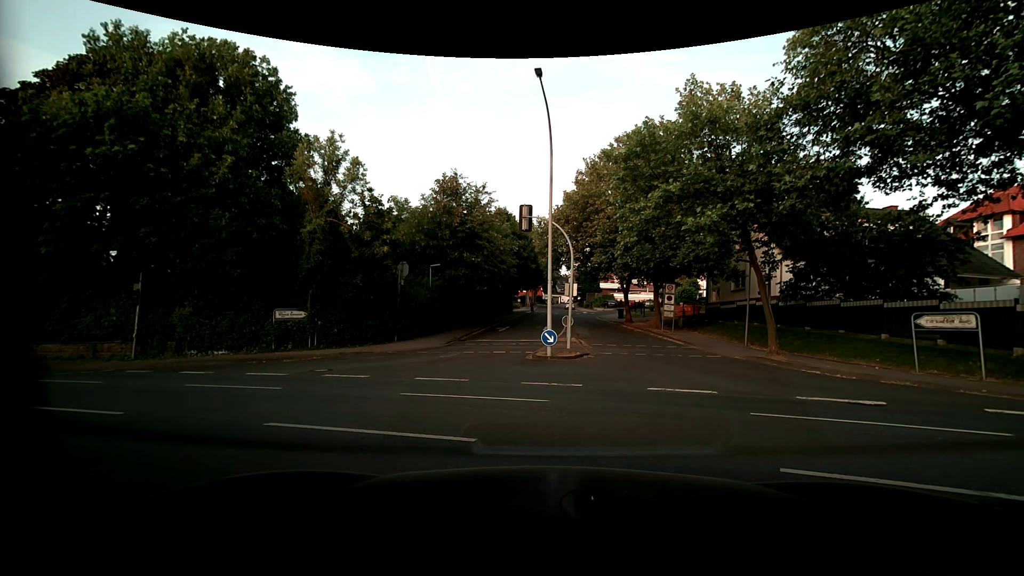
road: residential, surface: asphalt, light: Day
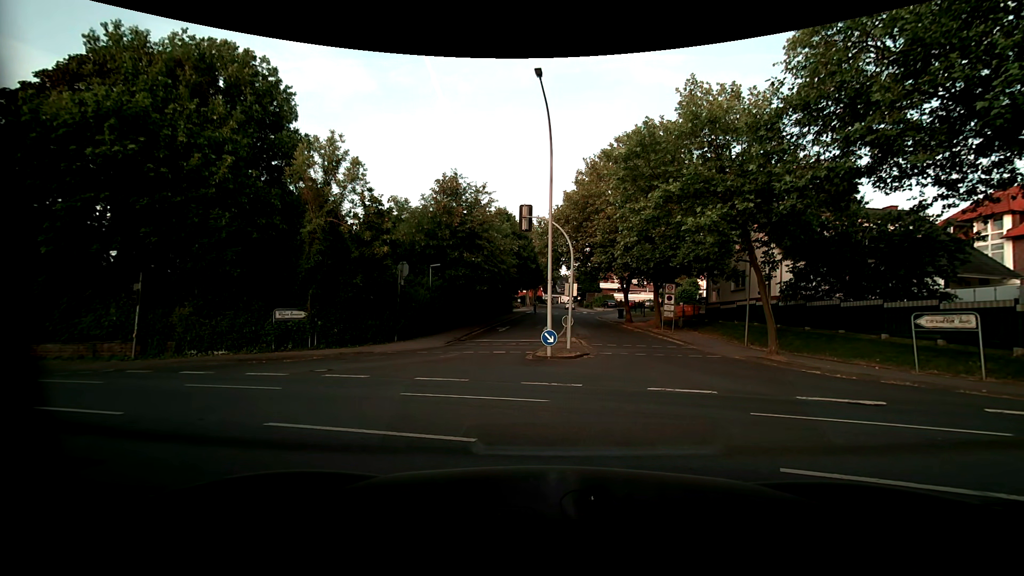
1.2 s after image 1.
(0.0, 0.0) m; 0°
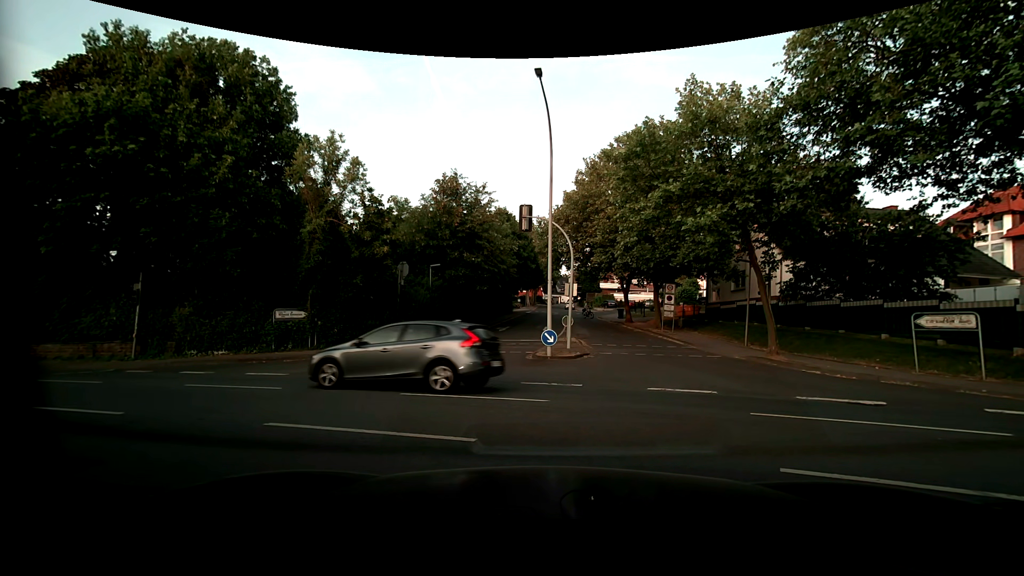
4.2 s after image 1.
(0.0, 0.0) m; 0°
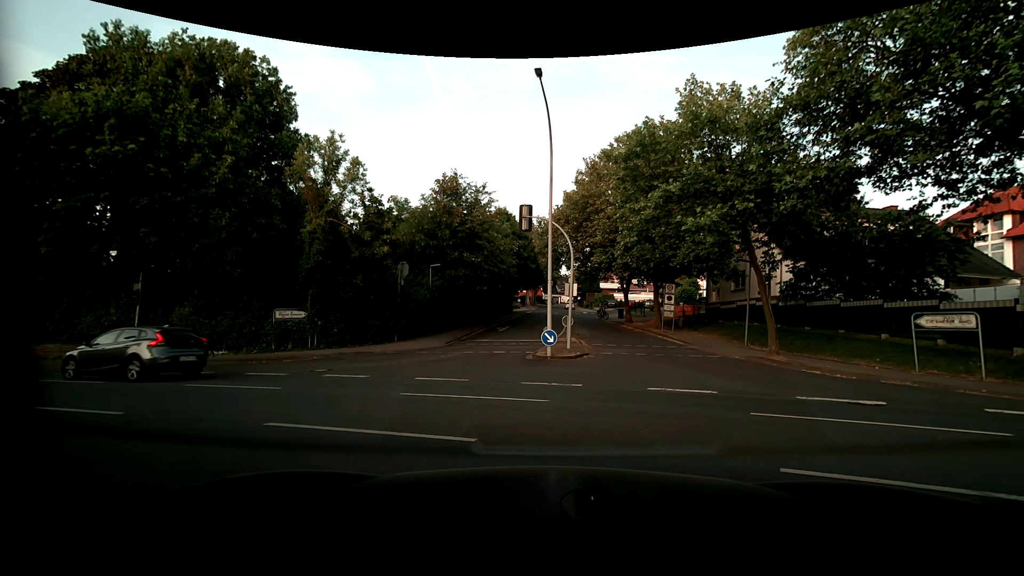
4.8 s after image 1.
(0.0, 0.0) m; 0°
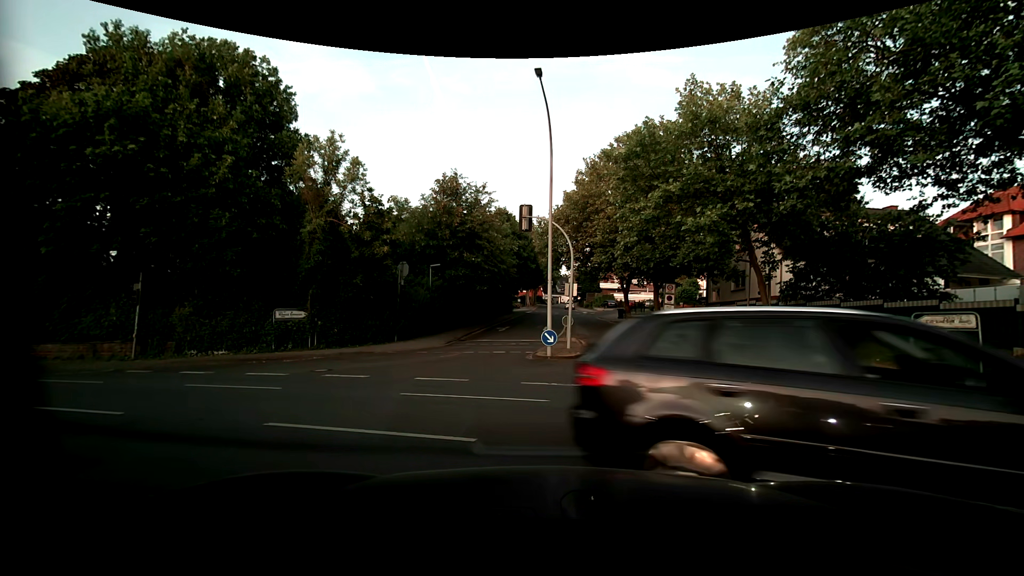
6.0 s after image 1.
(0.0, 0.0) m; 0°
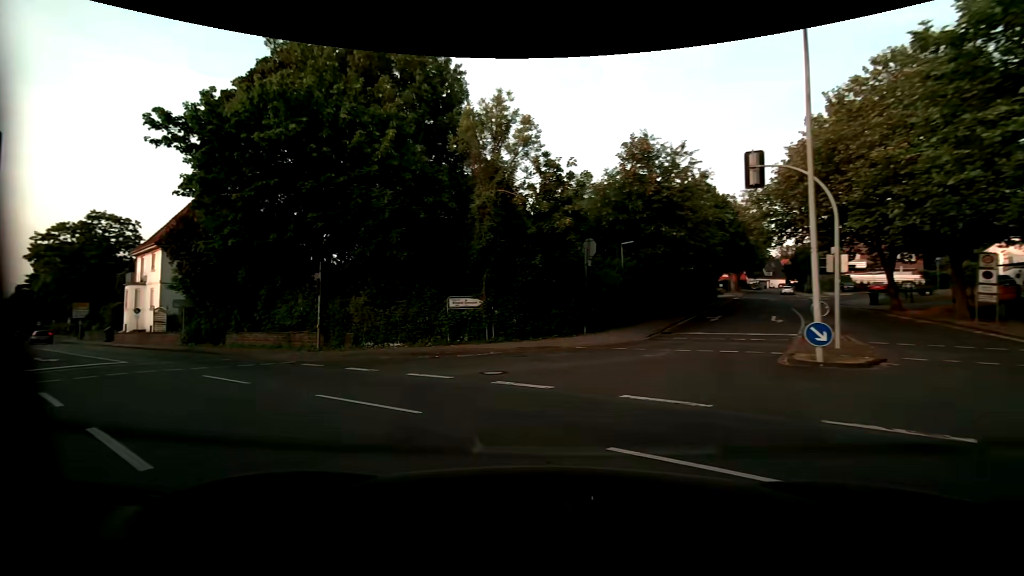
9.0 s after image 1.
(-0.6, +5.0) m; -19°
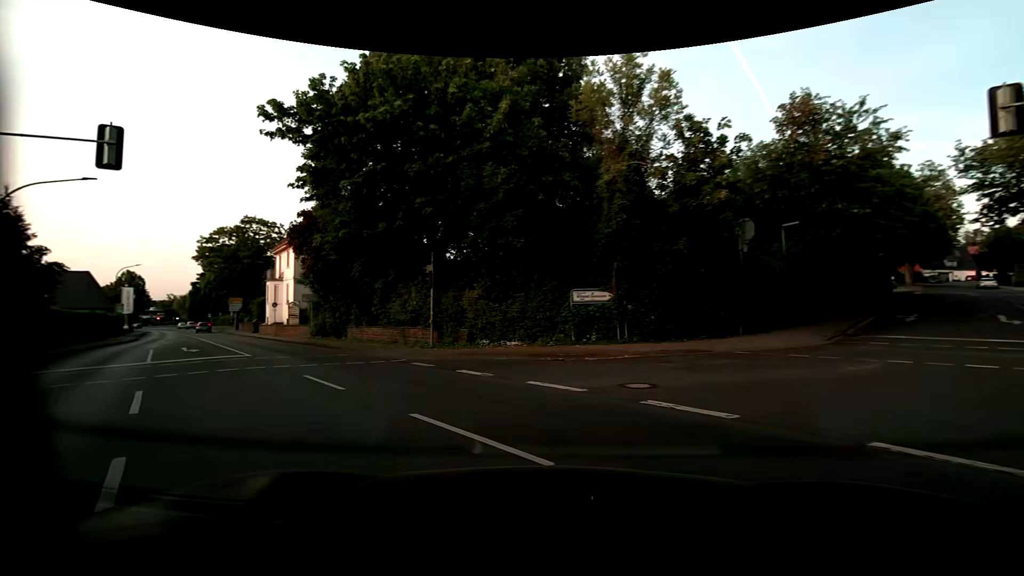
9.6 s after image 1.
(-0.3, +2.7) m; -13°
(-3, +9) (-8, +18) (-14, +26) (-20, +34) (-27, +42) (-33, +49) (-40, +57) (-46, +65) (-52, +73) (-58, +81) m
